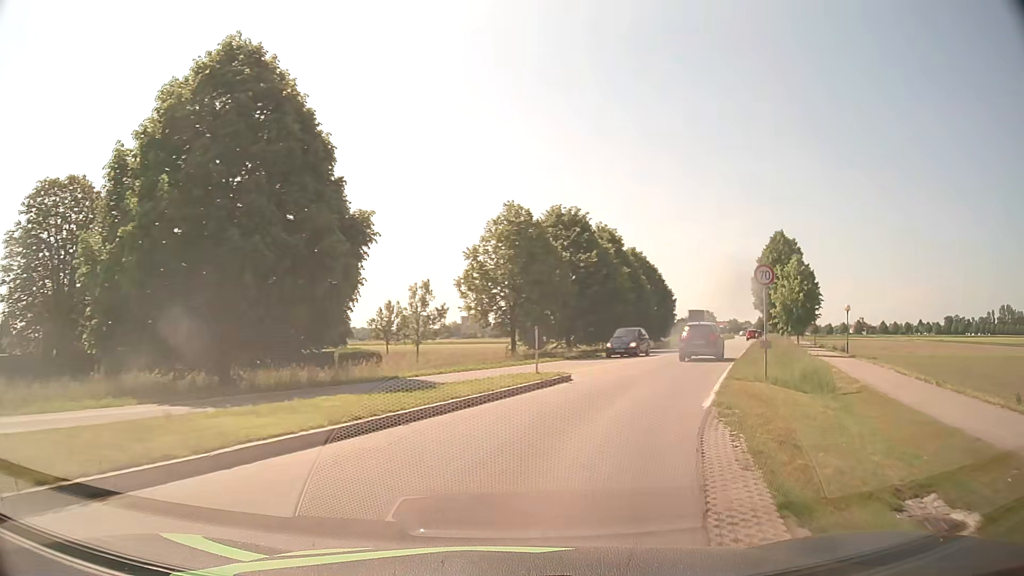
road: tertiary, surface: asphalt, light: Day
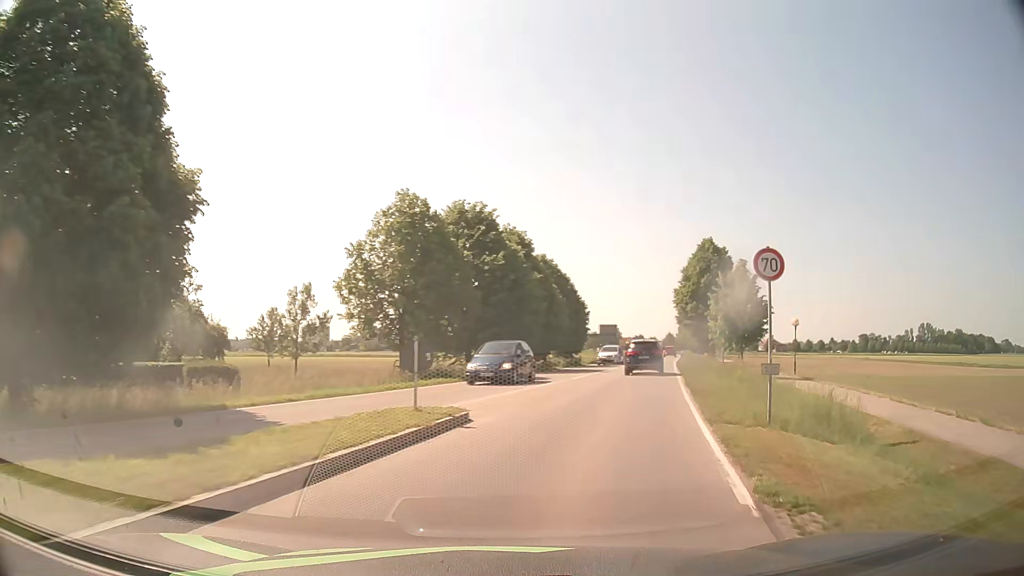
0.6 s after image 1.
(+0.3, +6.6) m; +6°
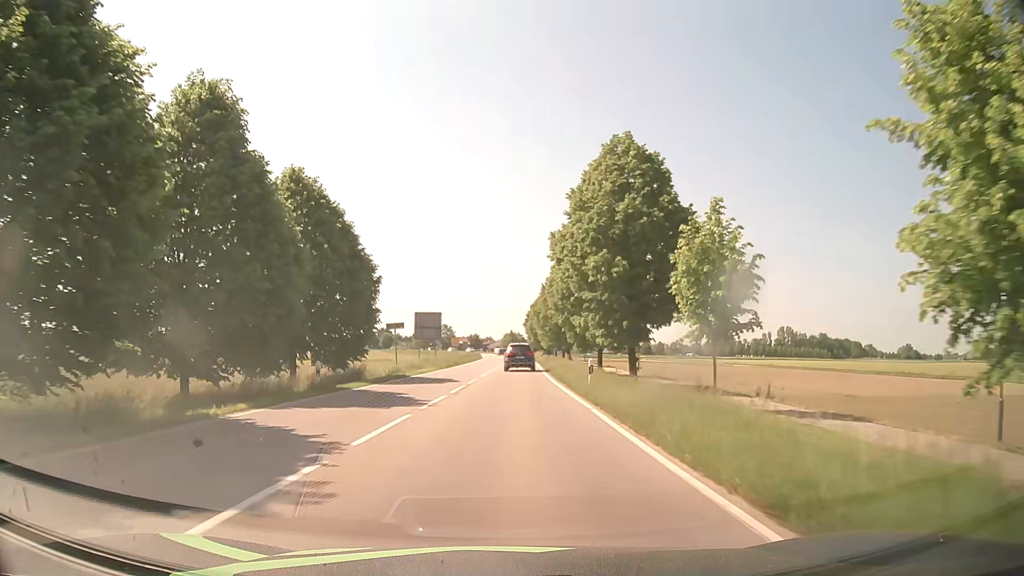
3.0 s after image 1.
(+6.3, +30.5) m; +15°
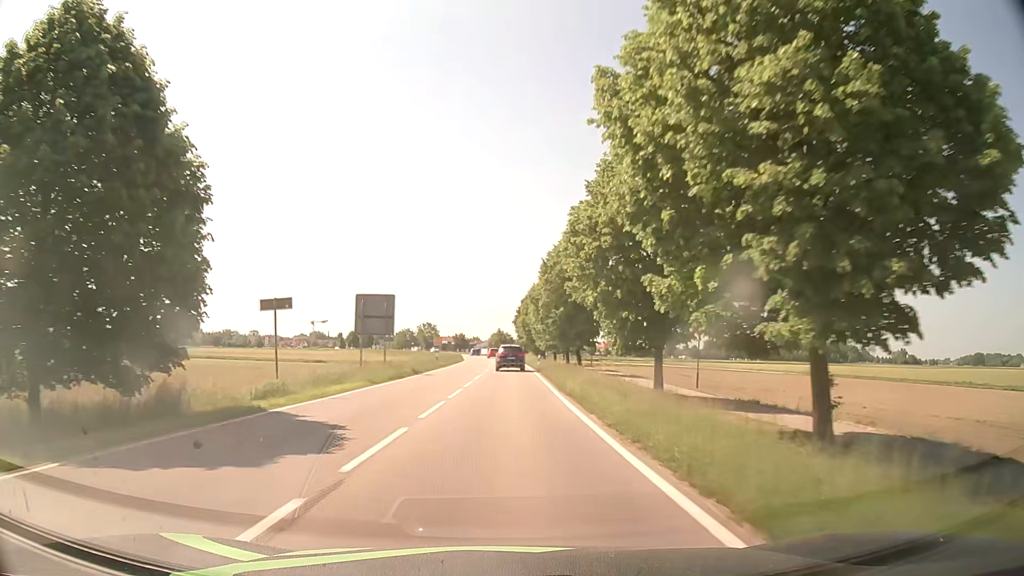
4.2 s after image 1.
(+0.3, +18.8) m; +1°
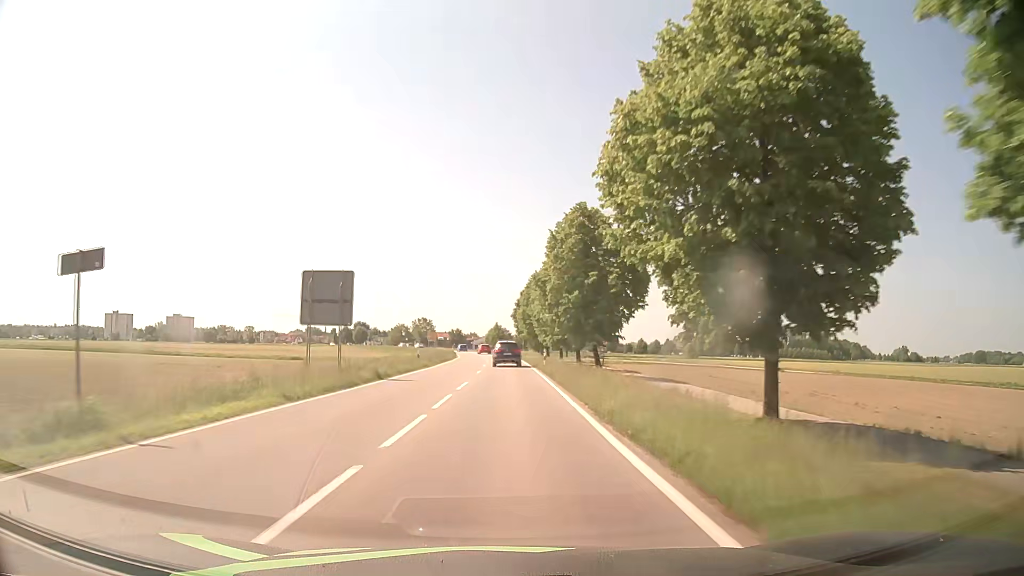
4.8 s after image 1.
(0.0, +10.1) m; 0°
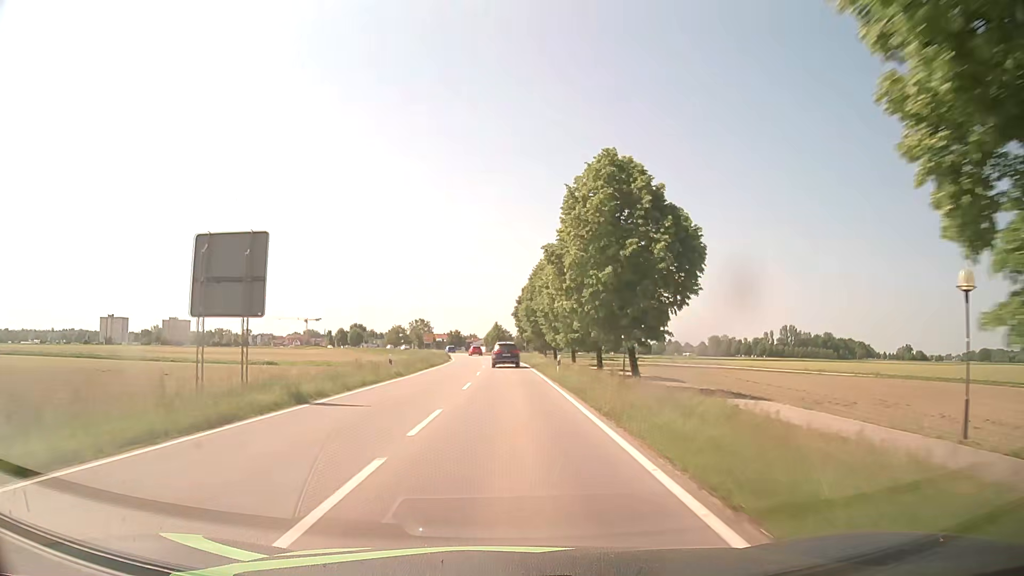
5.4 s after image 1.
(0.0, +10.6) m; 0°
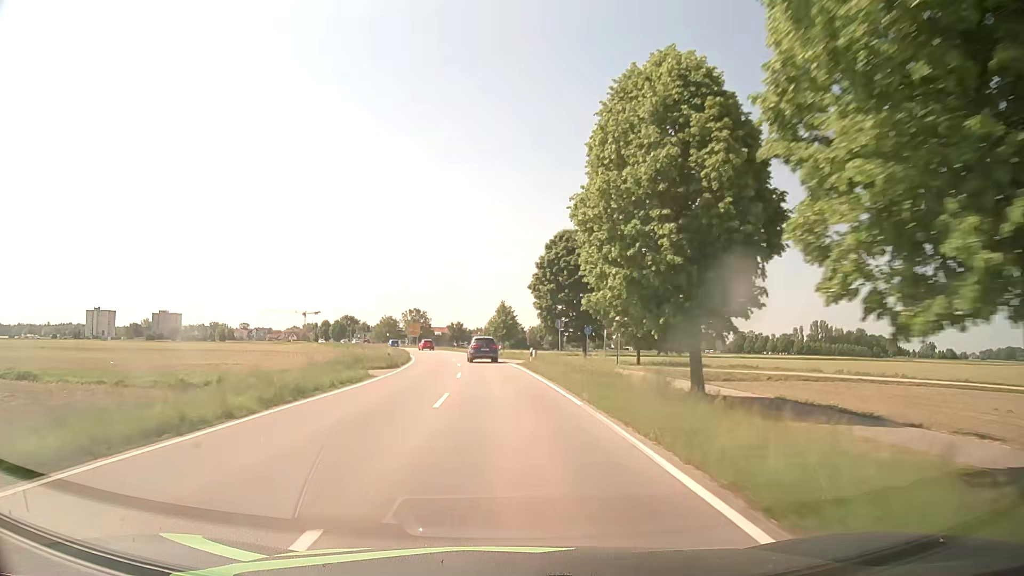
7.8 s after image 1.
(0.0, +44.8) m; -1°
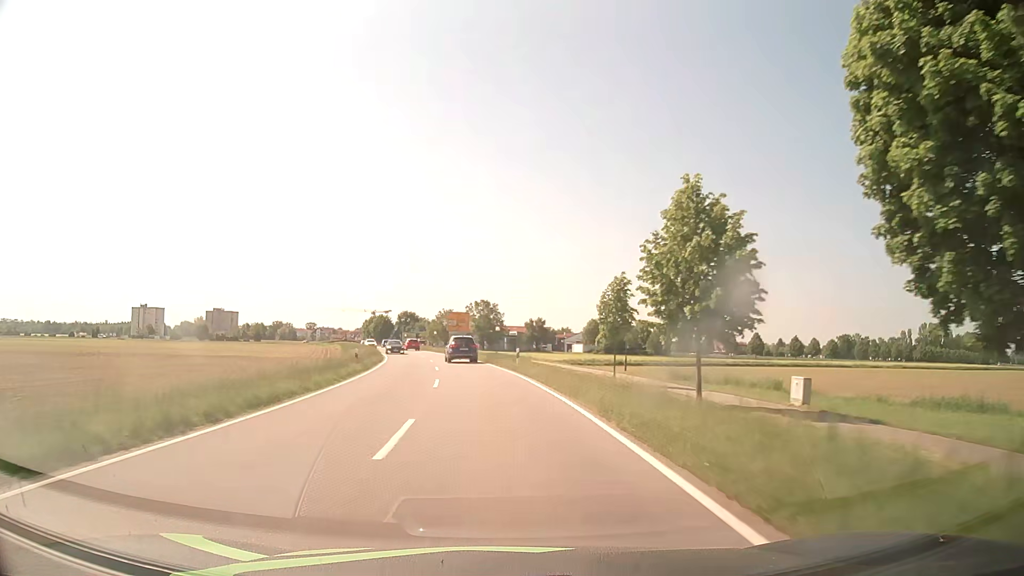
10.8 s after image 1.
(-2.7, +54.6) m; -7°
(0, +10) (-1, +20) (-1, +30) (-3, +40) (-4, +50) (-6, +60) (-8, +69) (-10, +79) (-13, +89) (-15, +99) m
